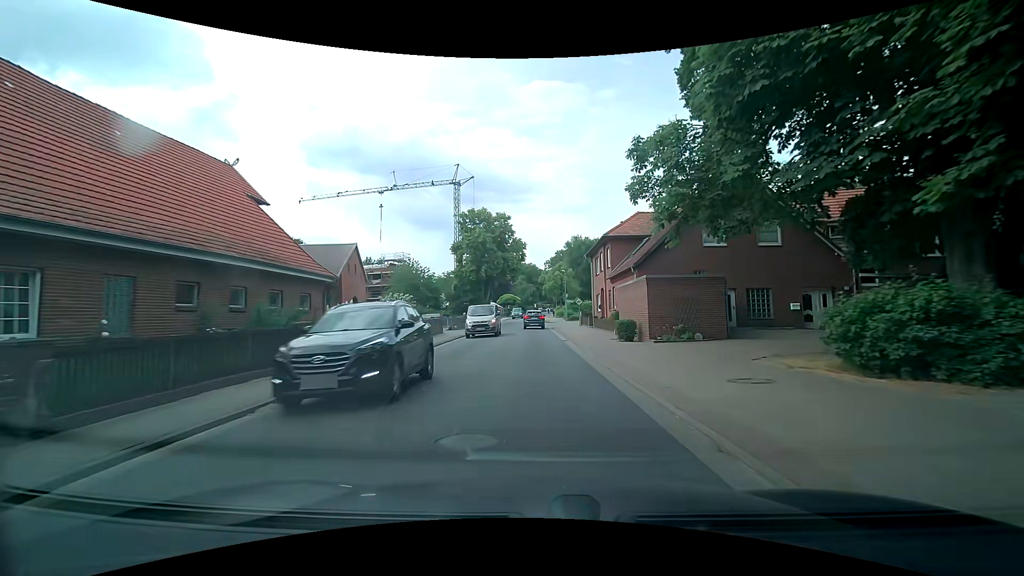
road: tertiary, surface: asphalt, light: Day
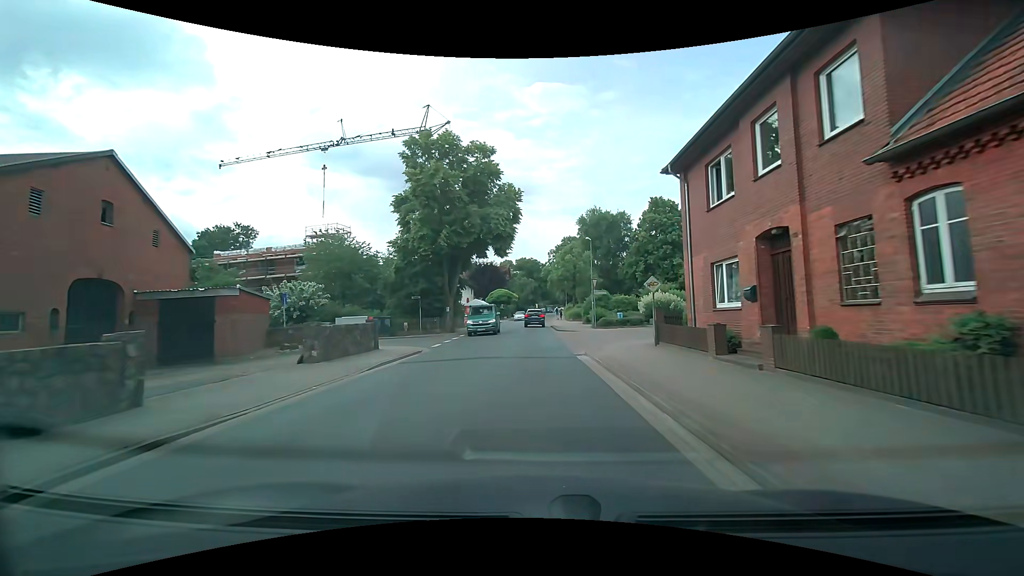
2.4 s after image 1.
(+0.3, +27.3) m; +1°
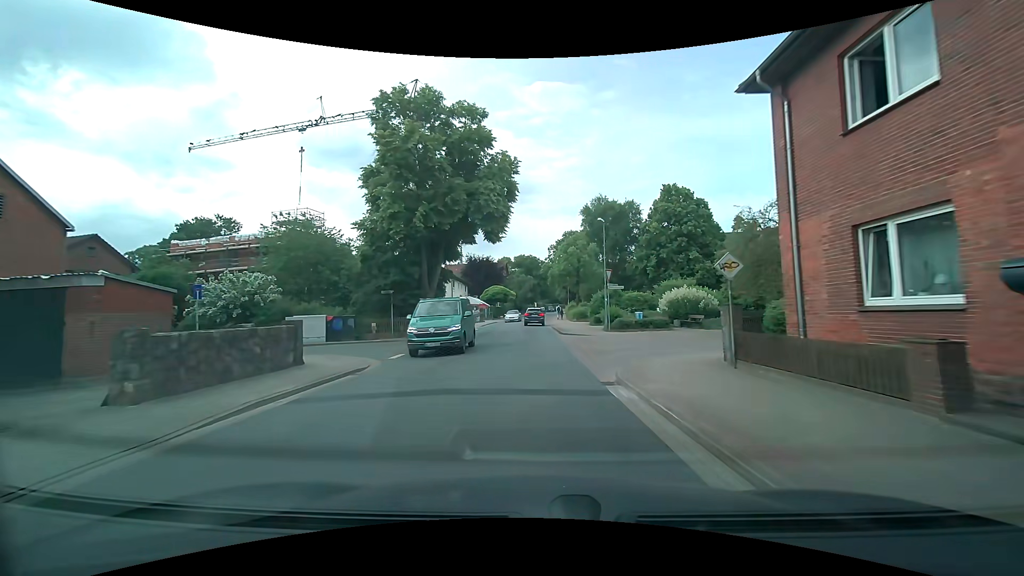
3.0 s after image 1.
(0.0, +6.8) m; 0°
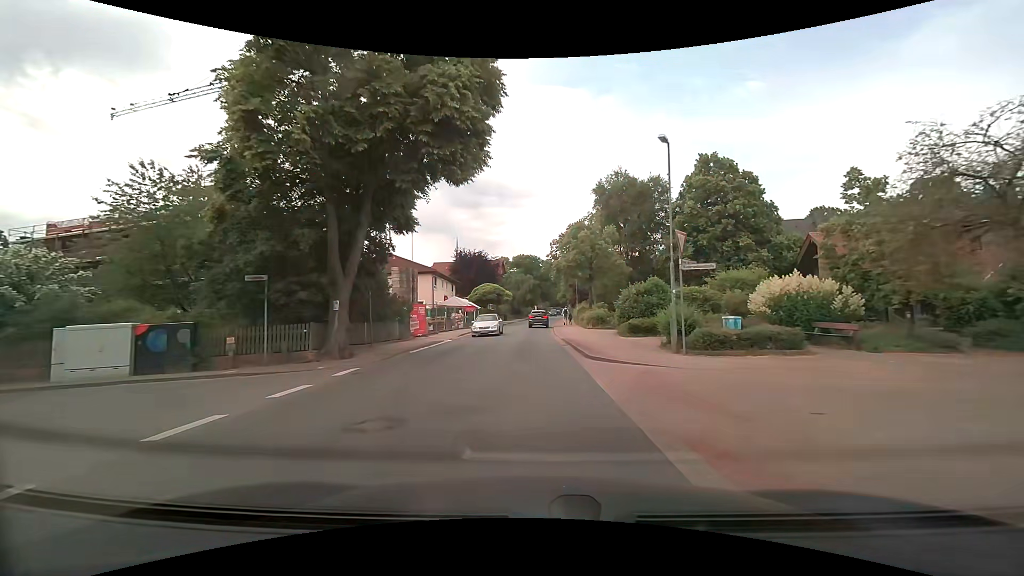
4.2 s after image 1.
(0.0, +13.6) m; 0°
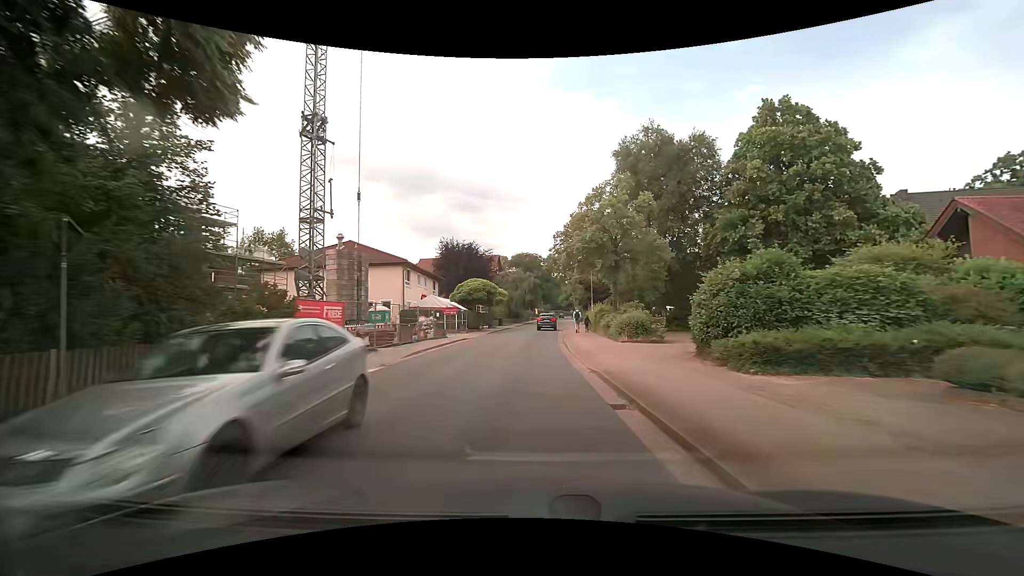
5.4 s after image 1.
(+0.1, +13.4) m; 0°
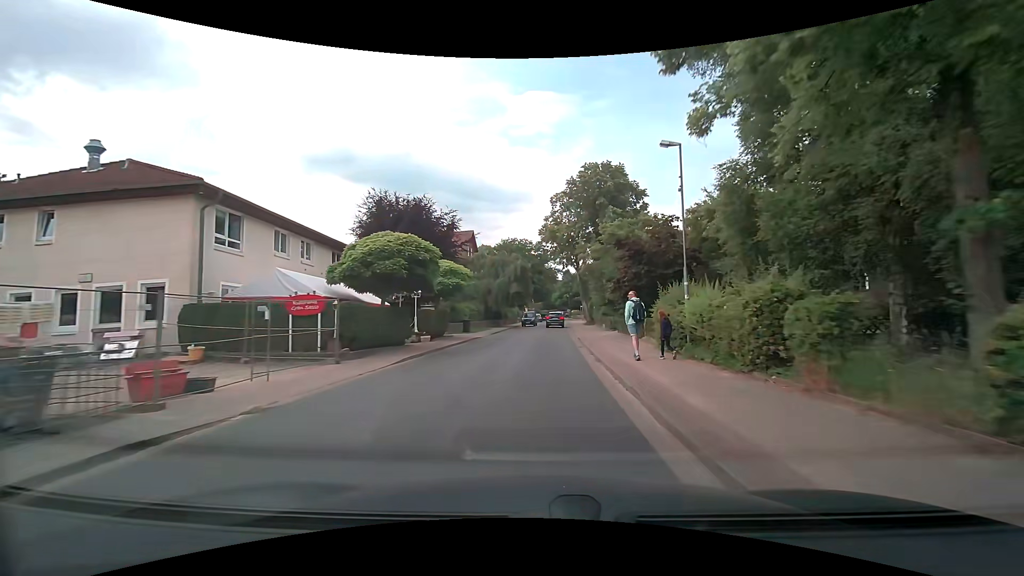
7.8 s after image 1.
(+0.1, +26.3) m; +1°
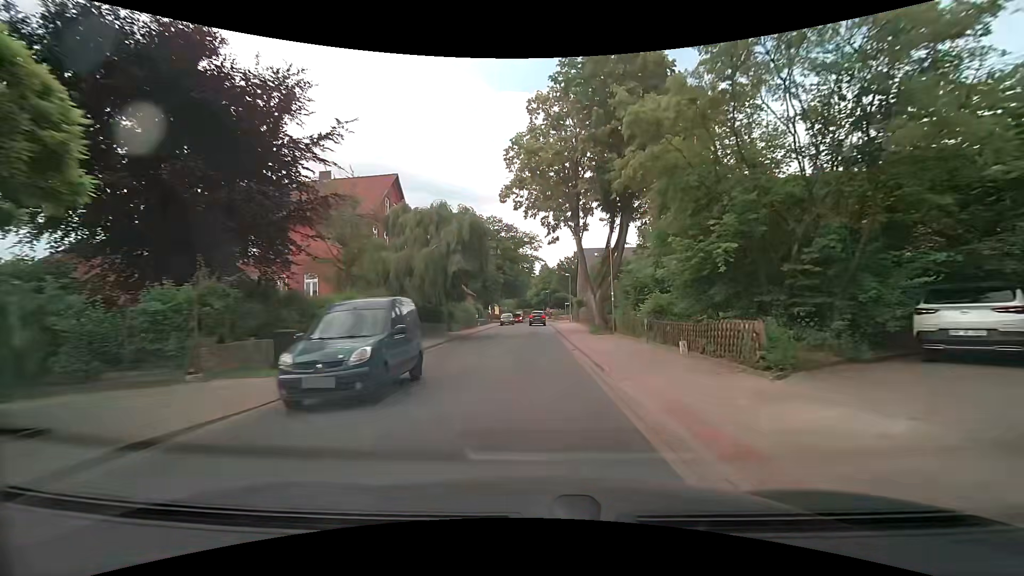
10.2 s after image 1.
(+0.8, +25.9) m; +4°
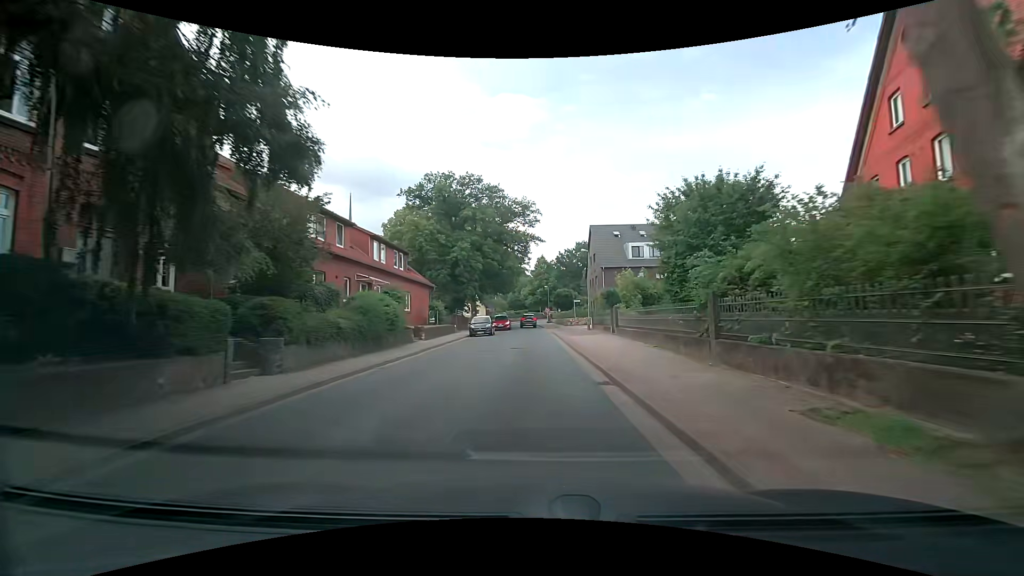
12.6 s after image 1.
(-0.2, +26.4) m; 0°
(0, +10) (0, +20) (0, +30) (0, +40) (0, +50) (-1, +60) (-1, +70) (-1, +80) (-1, +90) (+1, +100) m
